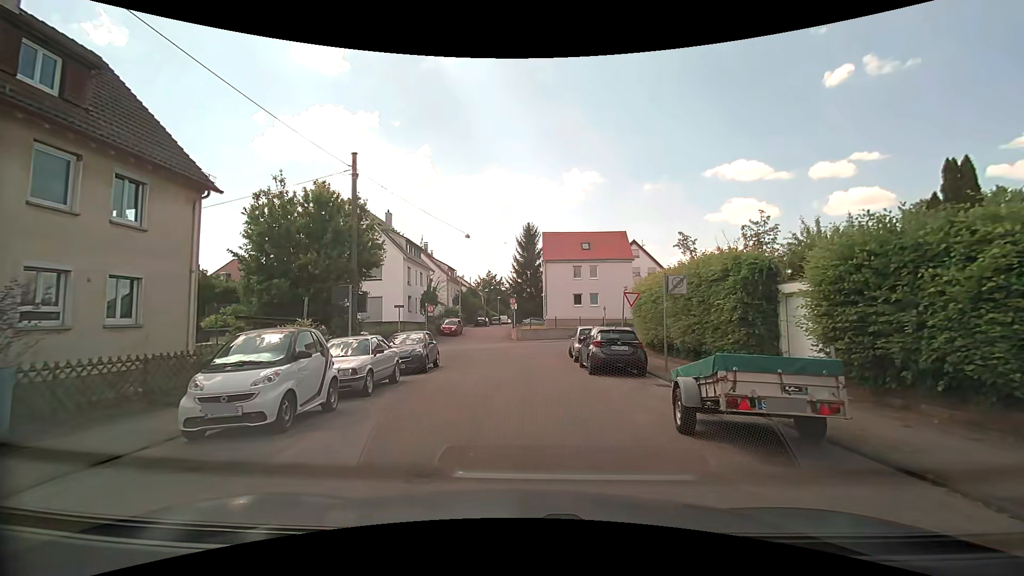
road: tertiary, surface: asphalt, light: Day
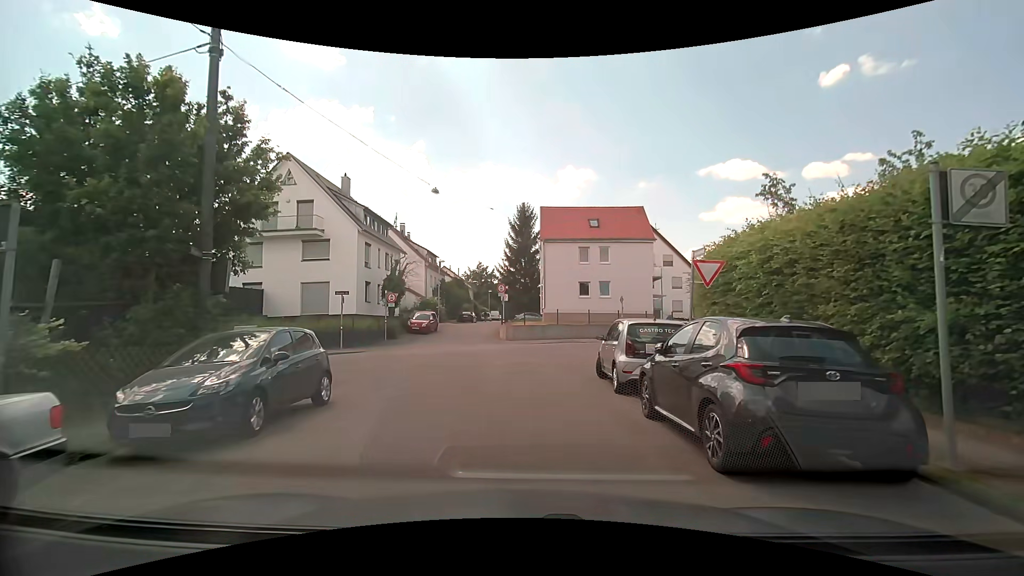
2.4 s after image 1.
(0.0, +10.6) m; +2°
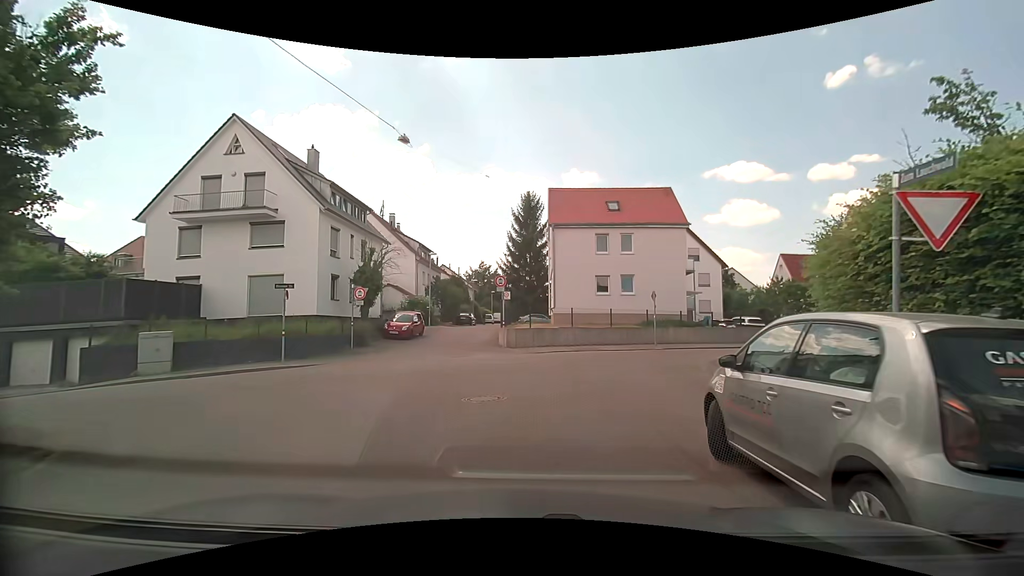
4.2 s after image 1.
(-0.2, +7.1) m; -1°
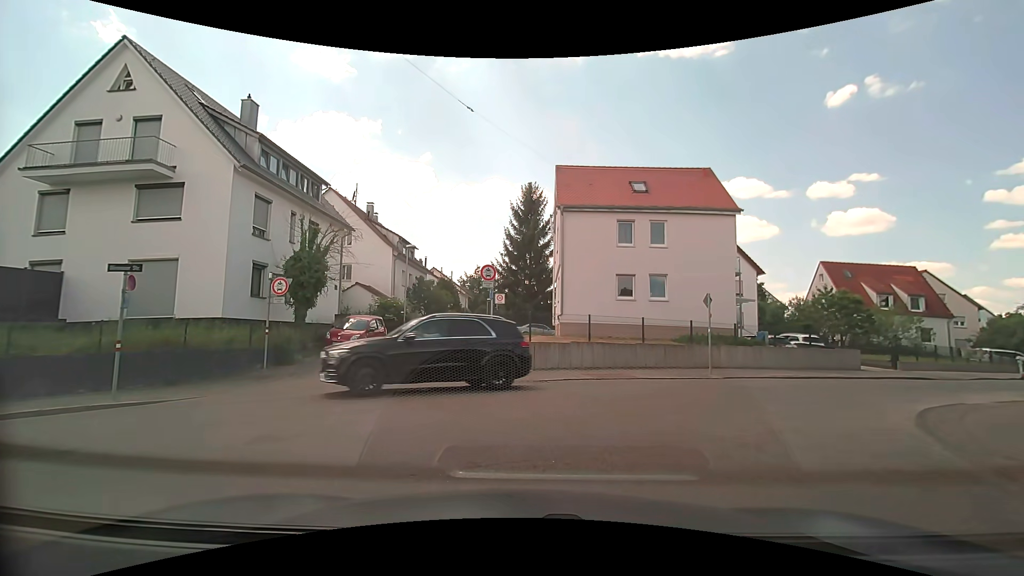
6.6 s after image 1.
(-0.2, +8.0) m; -2°
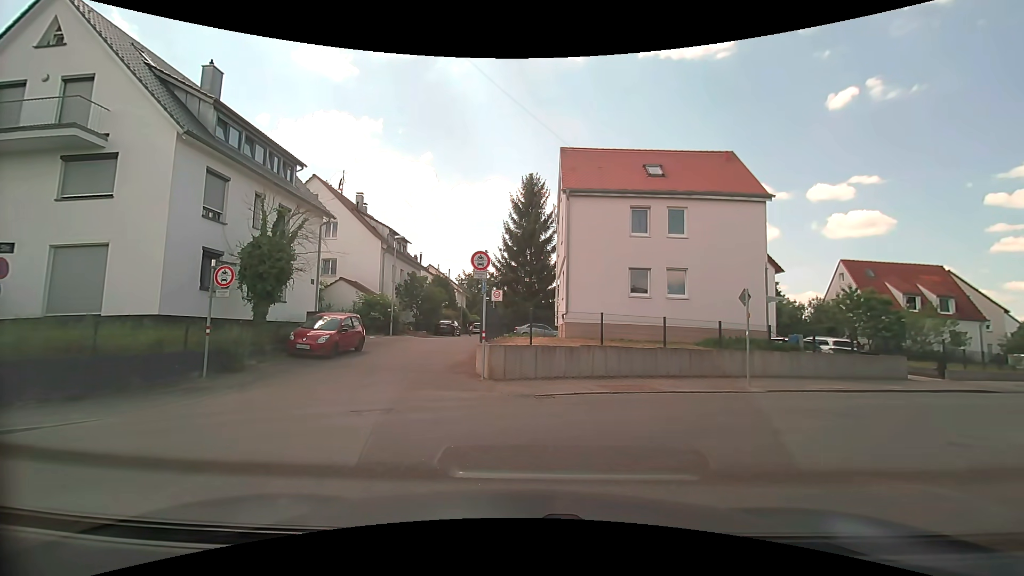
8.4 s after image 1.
(0.0, +3.0) m; -1°
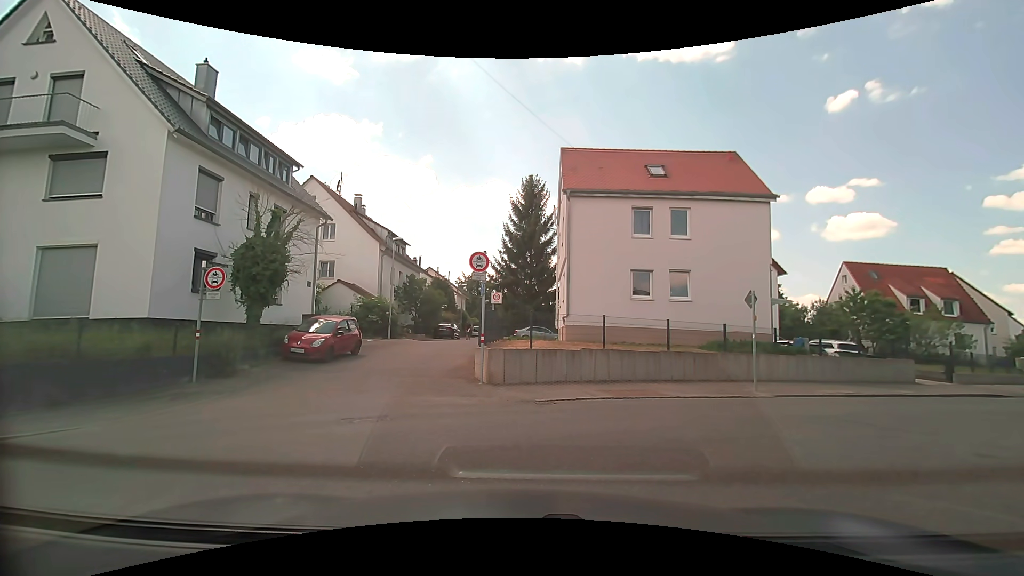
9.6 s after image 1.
(0.0, +0.4) m; 0°
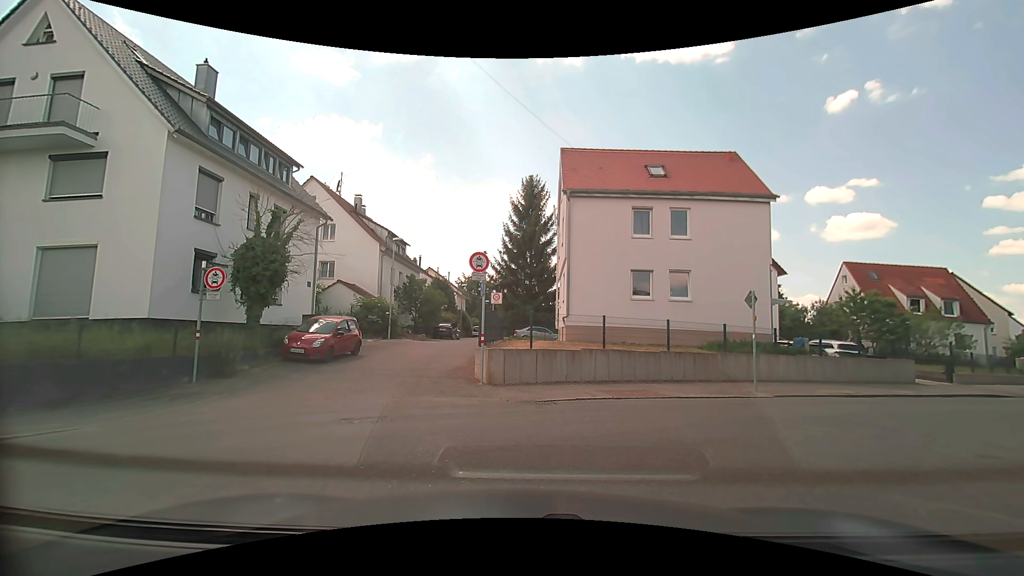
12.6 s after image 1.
(0.0, +0.1) m; 0°
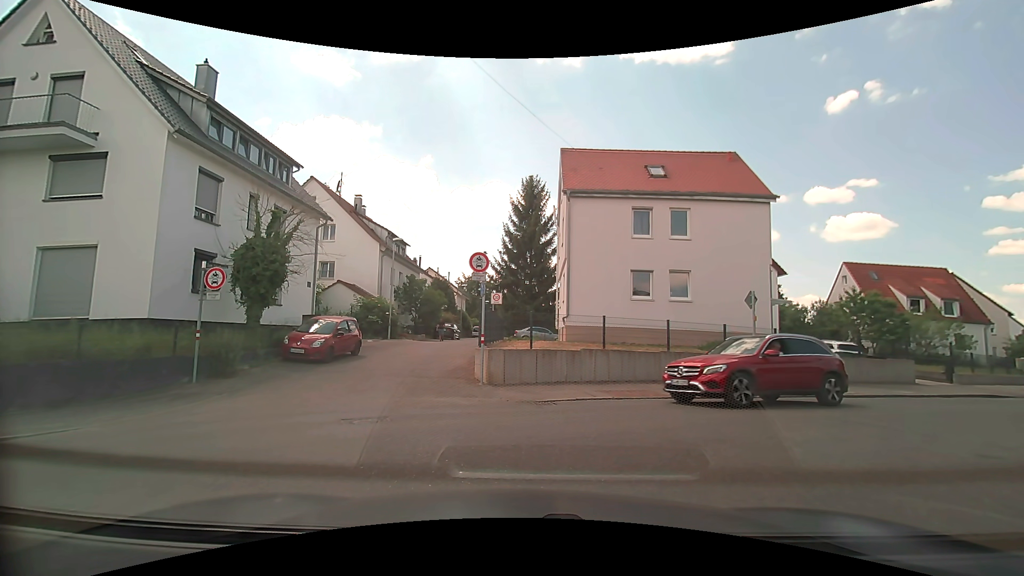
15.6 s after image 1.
(0.0, 0.0) m; 0°
(-4, +8) (-14, +7) (-23, +4) (-33, 0) (-42, -4) (-51, -8) (-60, -12) (-69, -16) (-78, -21) (-87, -25) m
